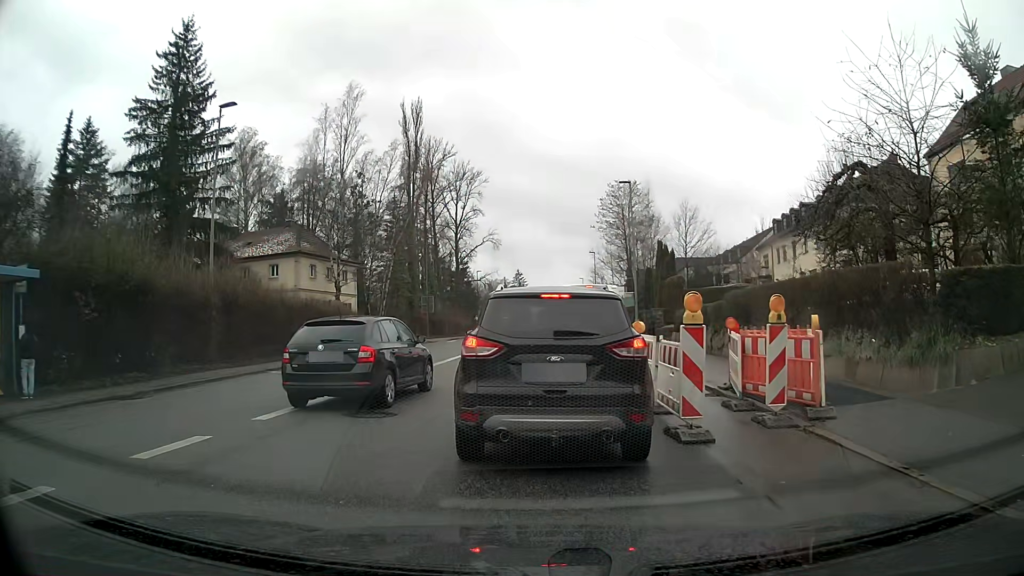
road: tertiary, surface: asphalt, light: Day
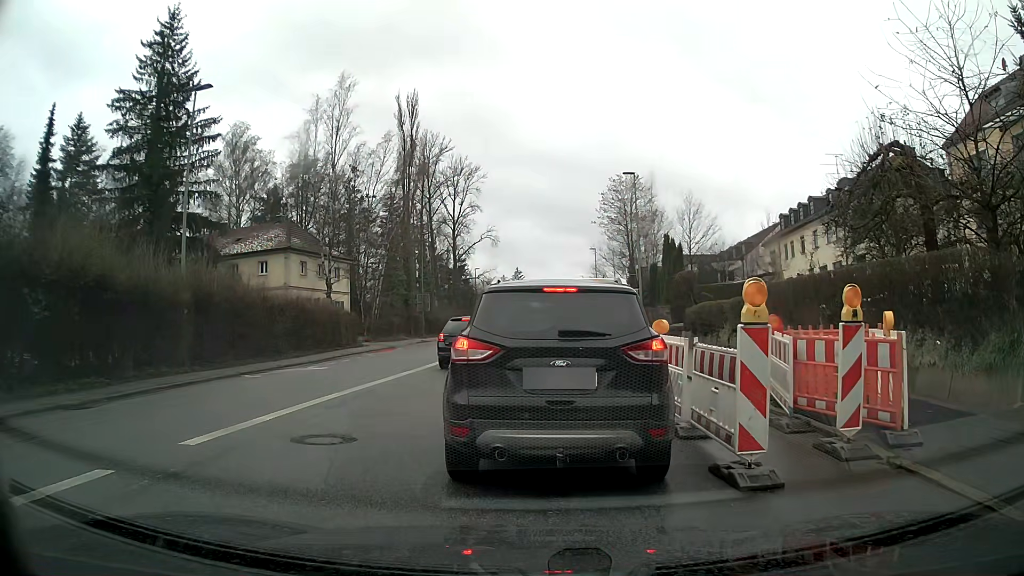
(0.0, +2.1) m; 0°
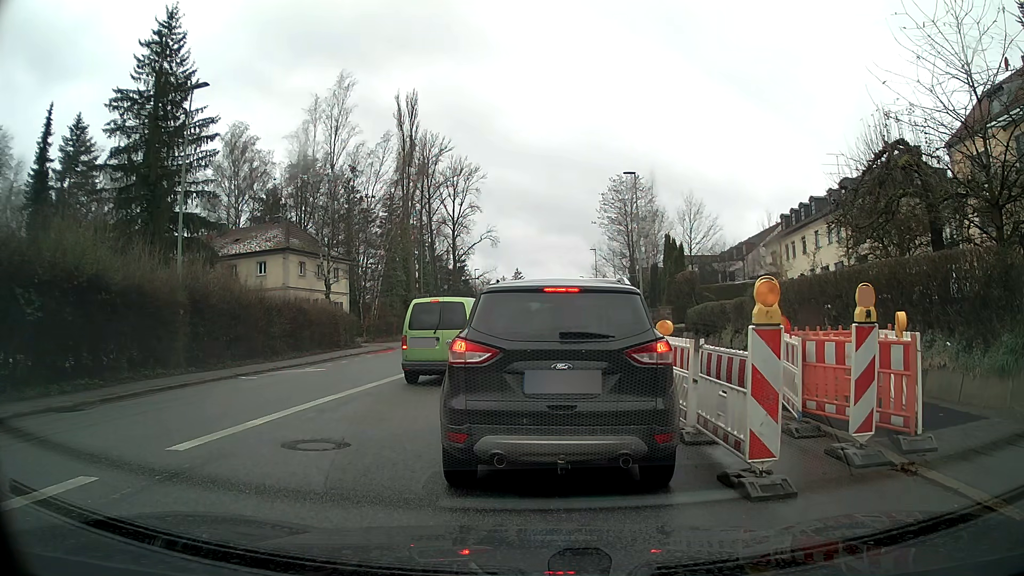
(0.0, +0.4) m; 0°
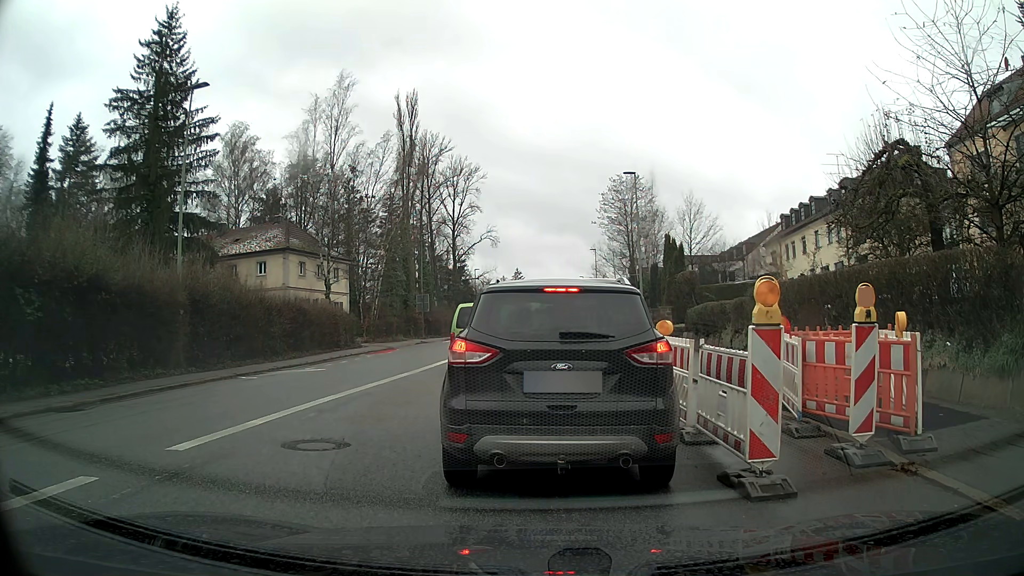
(0.0, 0.0) m; 0°
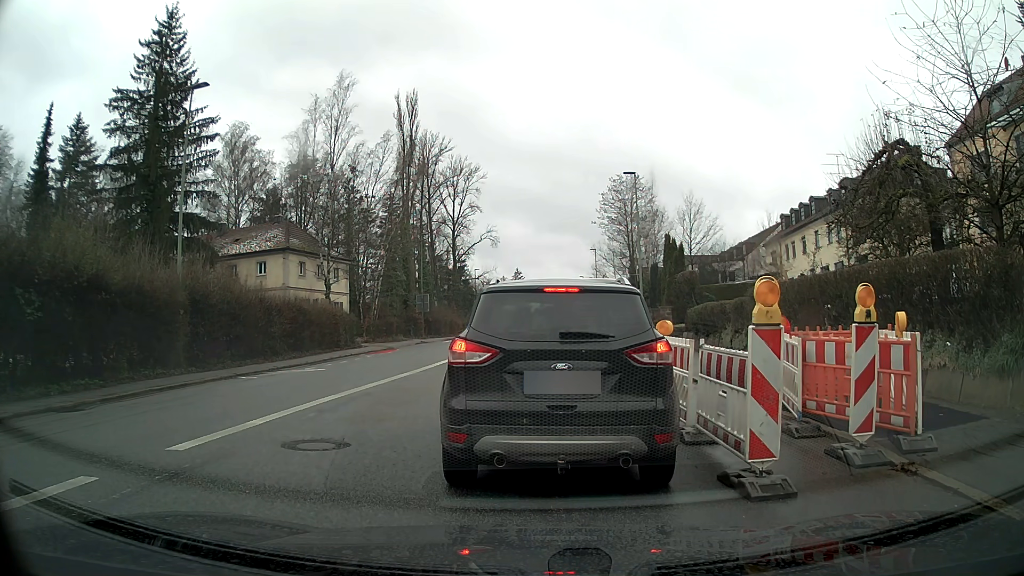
(0.0, 0.0) m; 0°
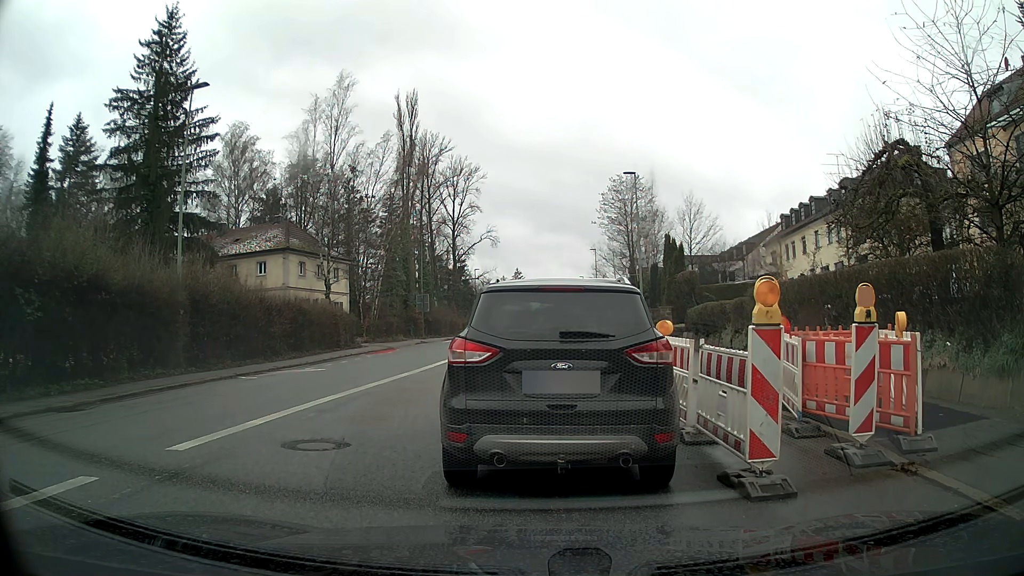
(0.0, 0.0) m; 0°
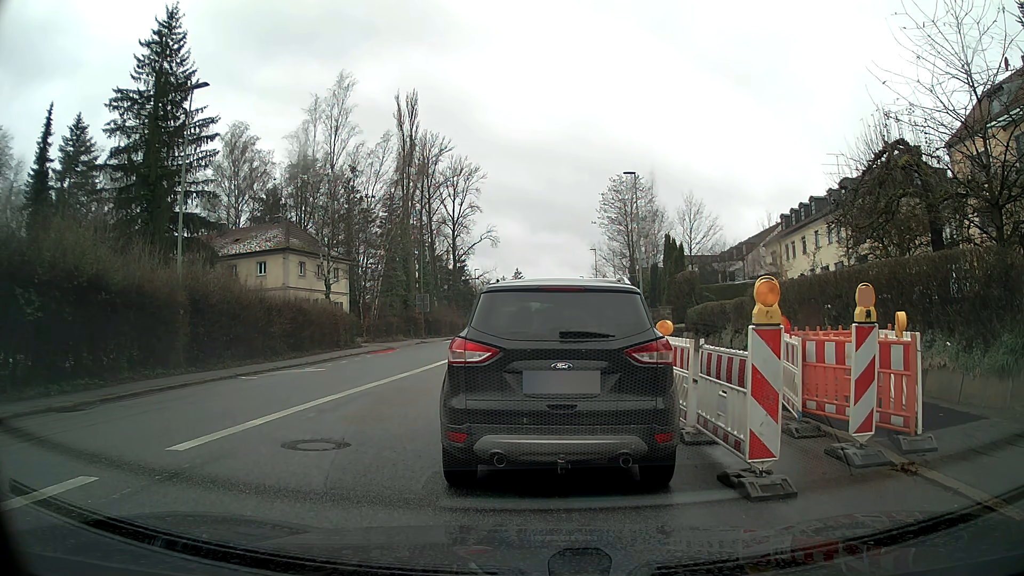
(0.0, 0.0) m; 0°
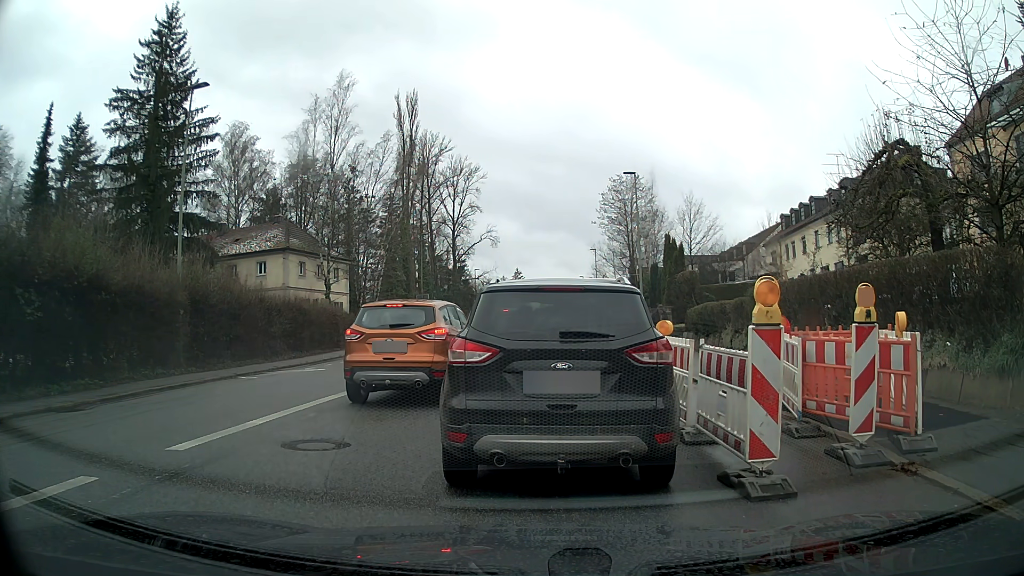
(0.0, 0.0) m; 0°
(0, +10) (+1, +20) (+2, +30) (+2, +40) (+3, +50) (+3, +60) (+3, +70) (+3, +80) (+4, +90) (+4, +100) m
